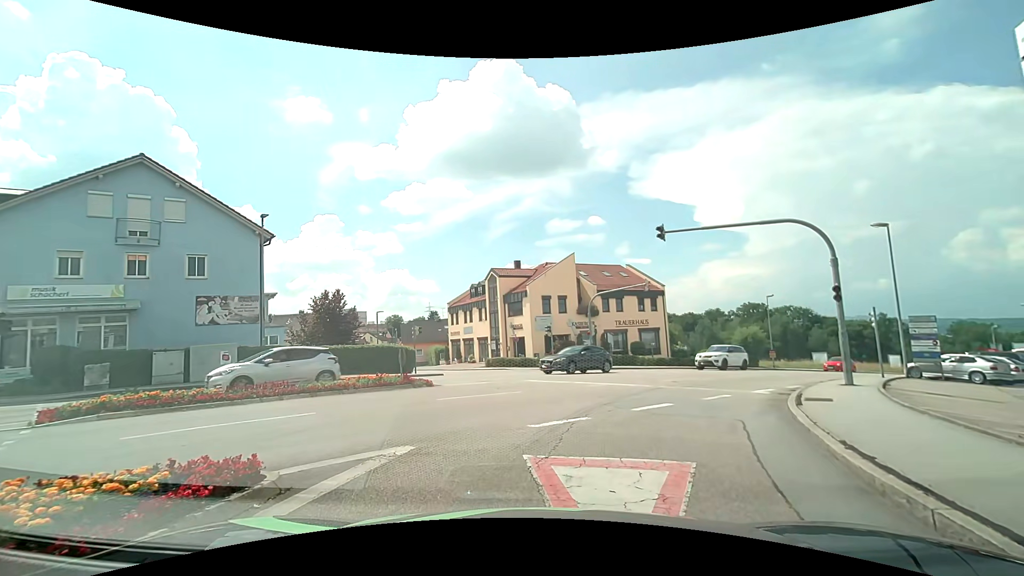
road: tertiary_link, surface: asphalt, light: Day
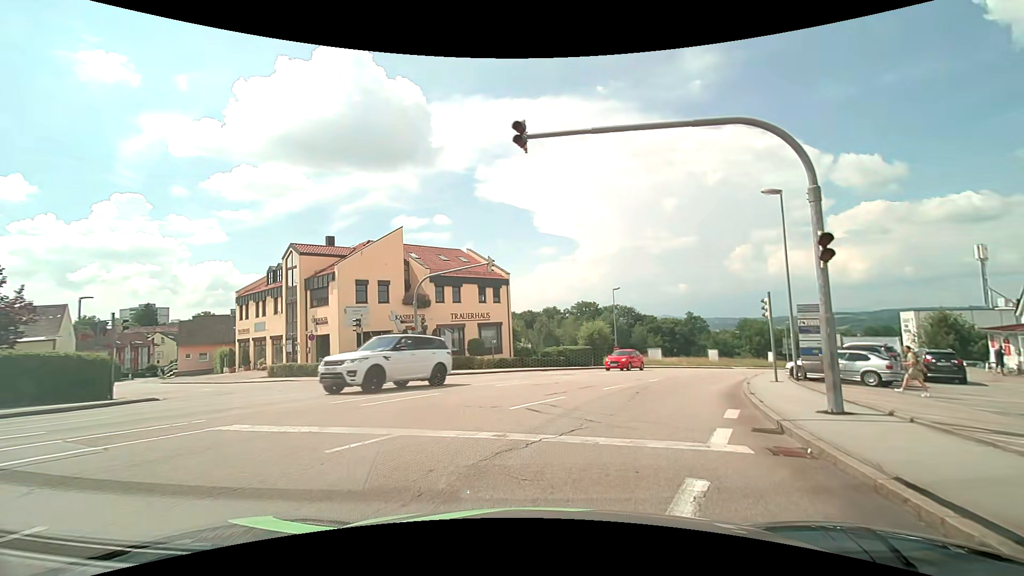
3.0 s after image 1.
(+1.8, +10.0) m; +18°
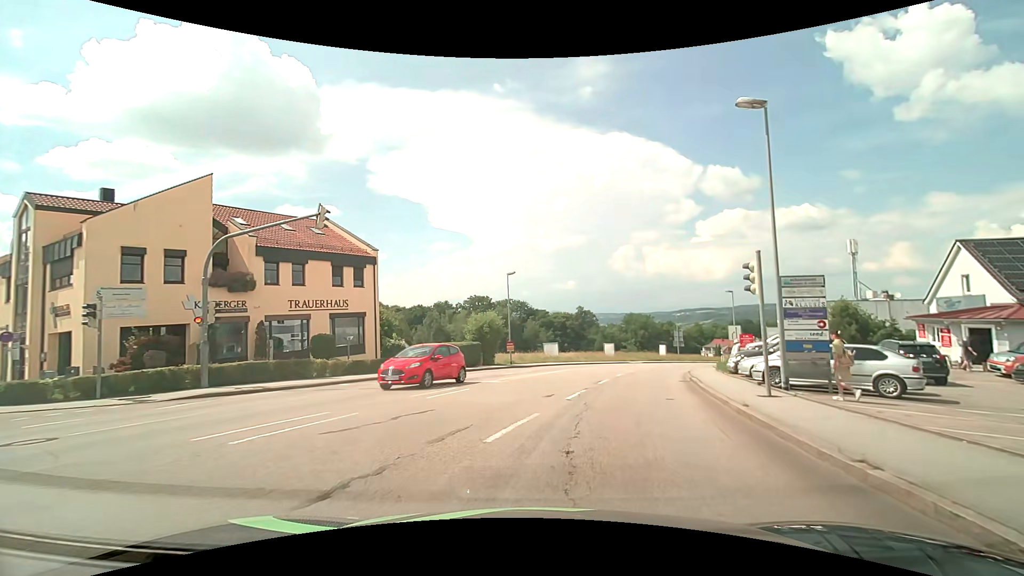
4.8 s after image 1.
(+1.1, +9.4) m; +12°
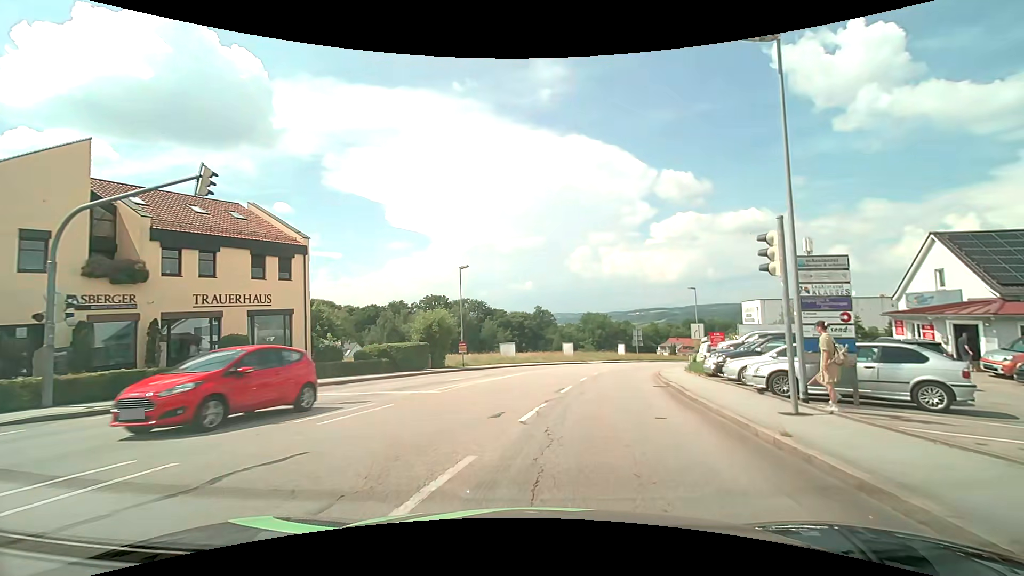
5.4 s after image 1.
(+0.2, +3.7) m; +5°
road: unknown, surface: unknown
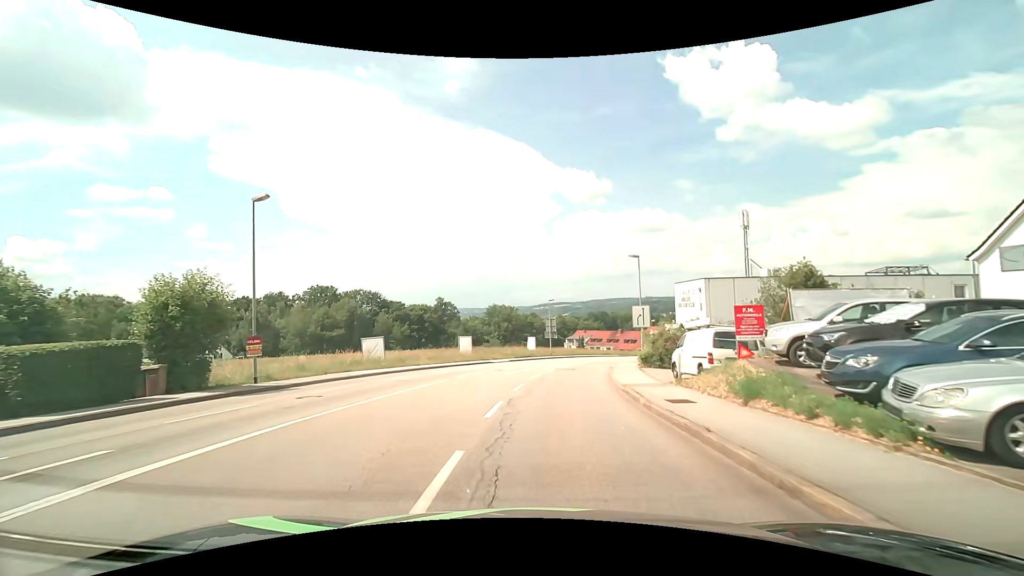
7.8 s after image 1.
(+2.0, +17.6) m; +11°
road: tertiary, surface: asphalt
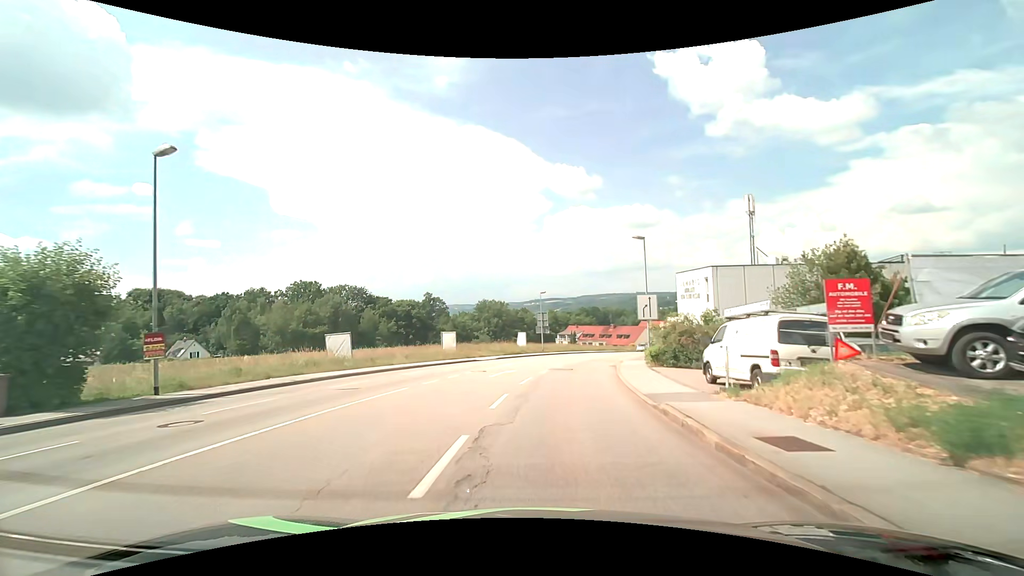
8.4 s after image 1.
(+0.1, +5.1) m; +1°
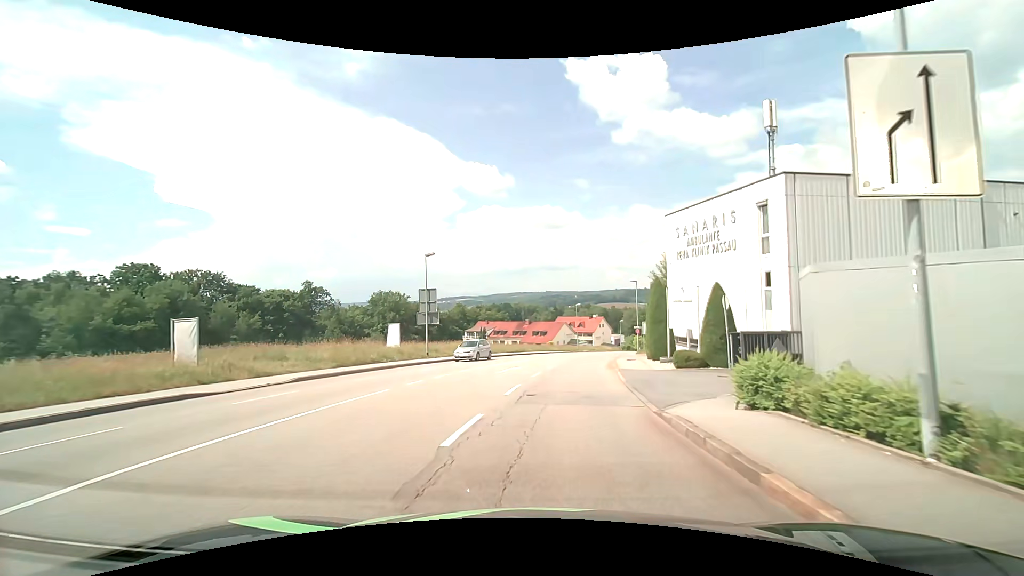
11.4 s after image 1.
(+2.1, +28.0) m; +10°
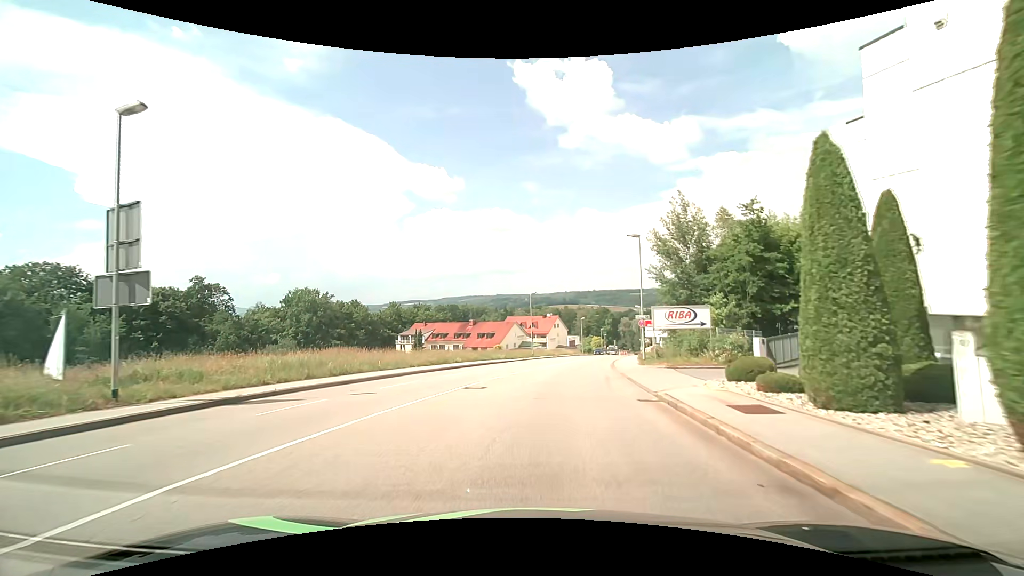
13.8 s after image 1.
(+1.4, +24.8) m; +5°
(0, +10) (+1, +20) (+2, +30) (+4, +40) (+6, +49) (+9, +59) (+11, +69) (+13, +79) (+15, +88) (+18, +98) m
